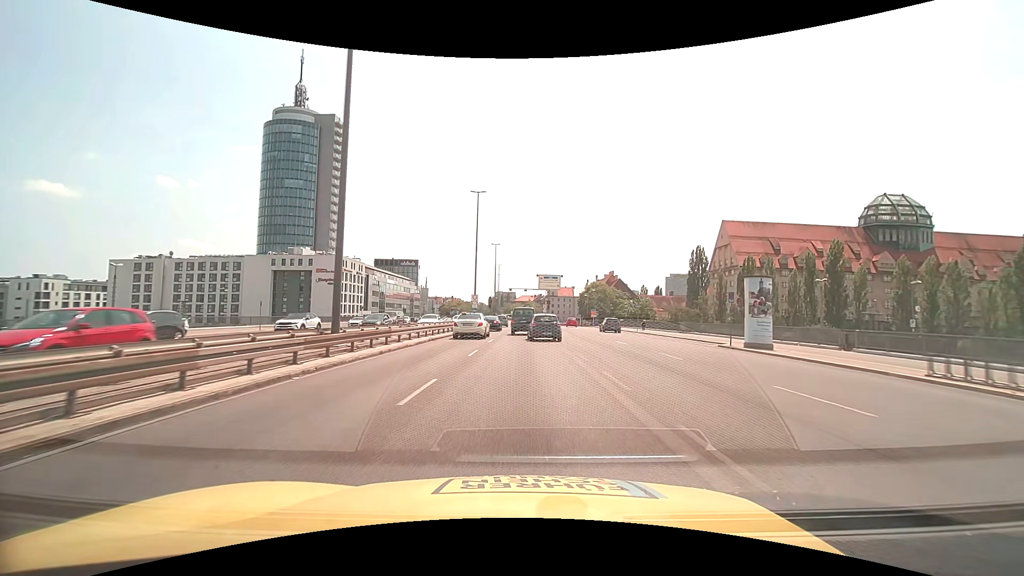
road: trunk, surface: asphalt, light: Day
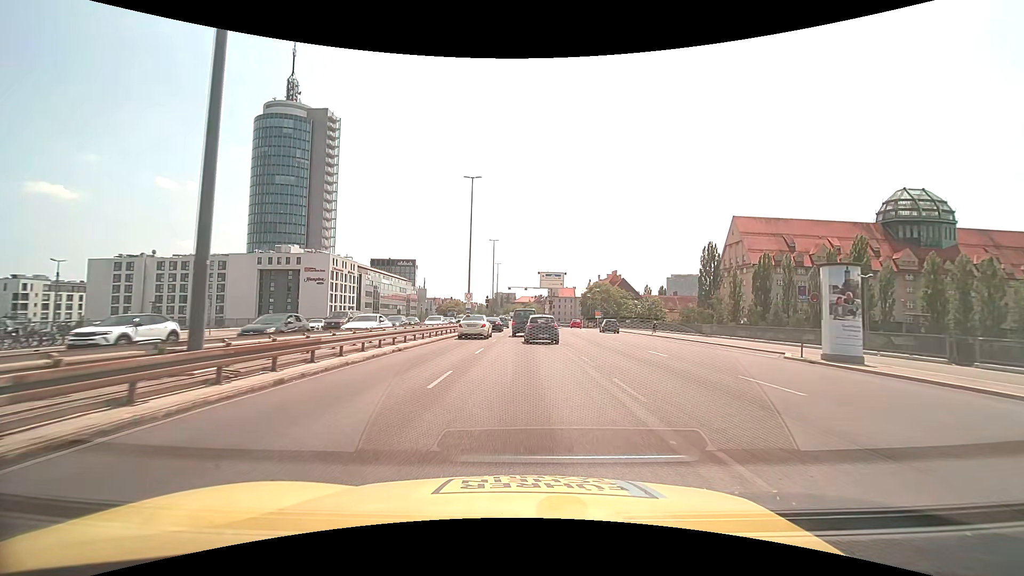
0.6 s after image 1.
(0.0, +7.2) m; 0°
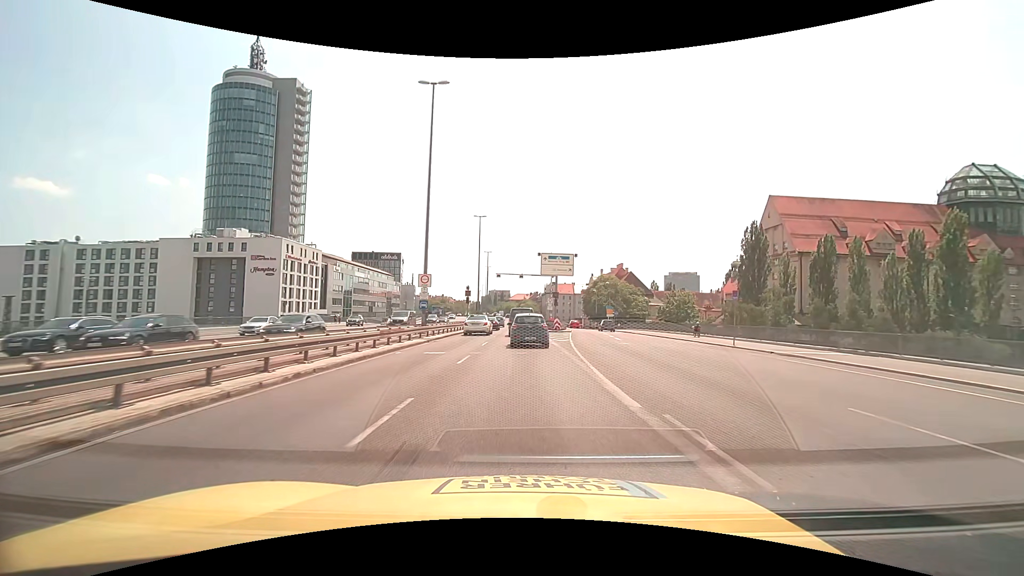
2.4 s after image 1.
(+0.1, +22.3) m; +1°
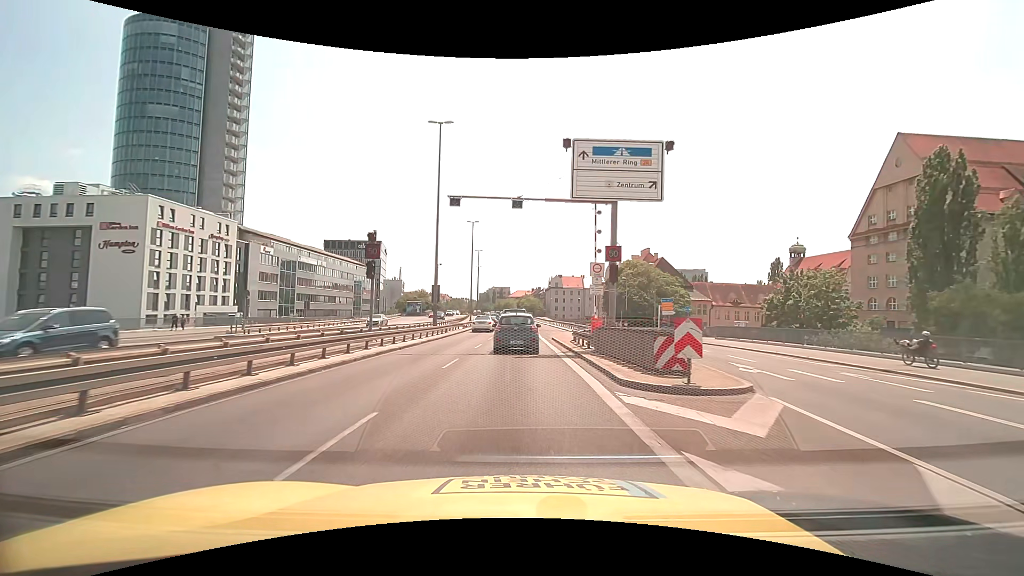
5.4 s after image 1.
(+0.1, +37.2) m; 0°
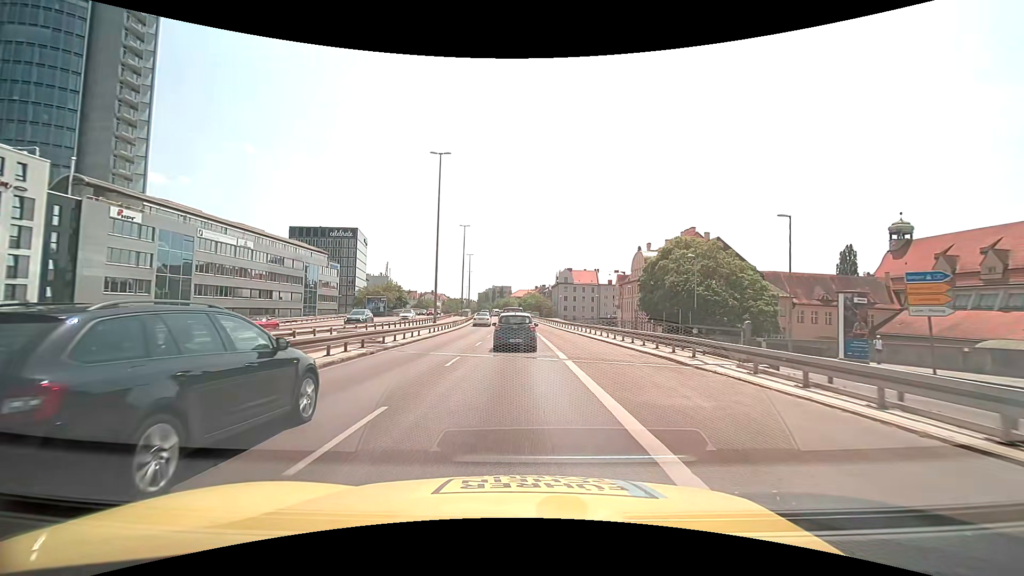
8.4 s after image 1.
(-0.1, +35.7) m; 0°
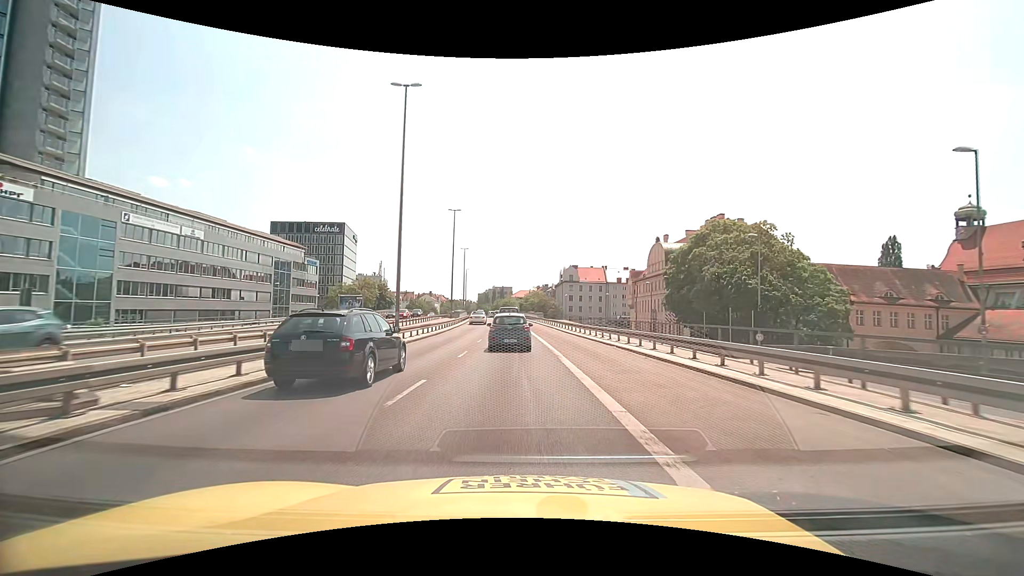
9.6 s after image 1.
(0.0, +15.0) m; 0°
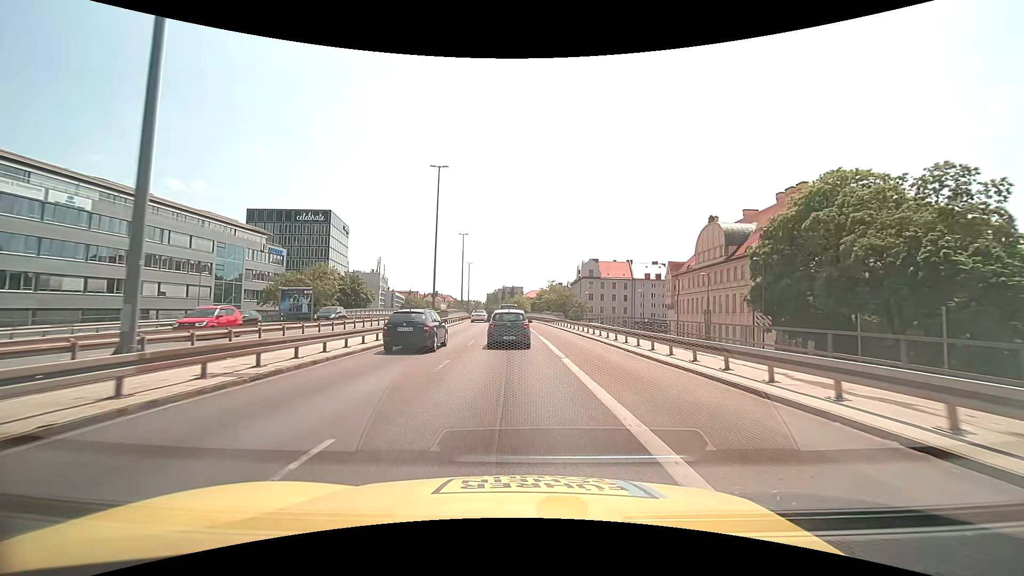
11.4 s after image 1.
(-0.2, +23.2) m; -1°
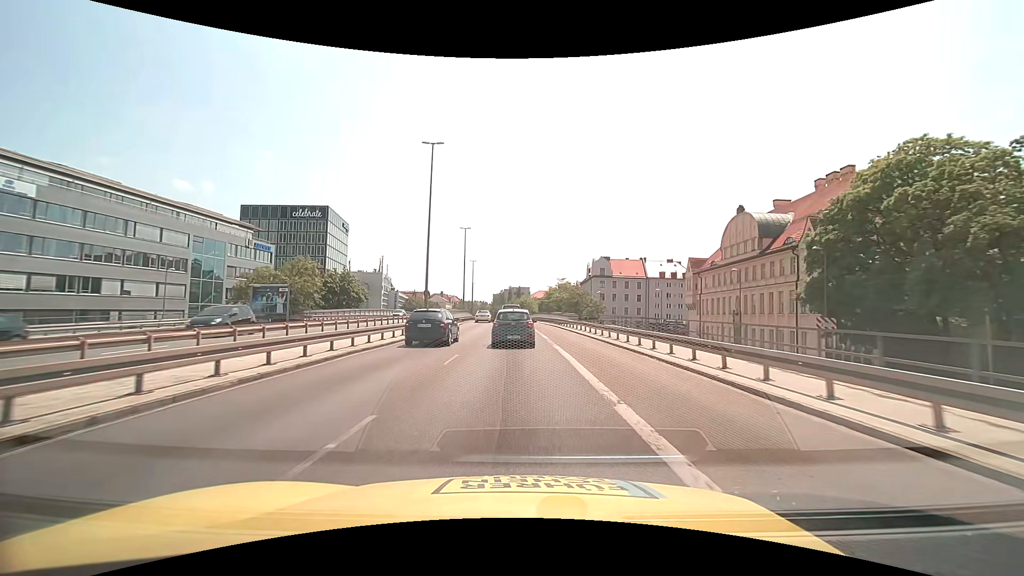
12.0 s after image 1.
(-0.1, +7.8) m; -1°
(0, +10) (0, +20) (-1, +30) (-1, +40) (-1, +50) (-2, +60) (-2, +70) (-3, +80) (-3, +90) (-4, +100) m
